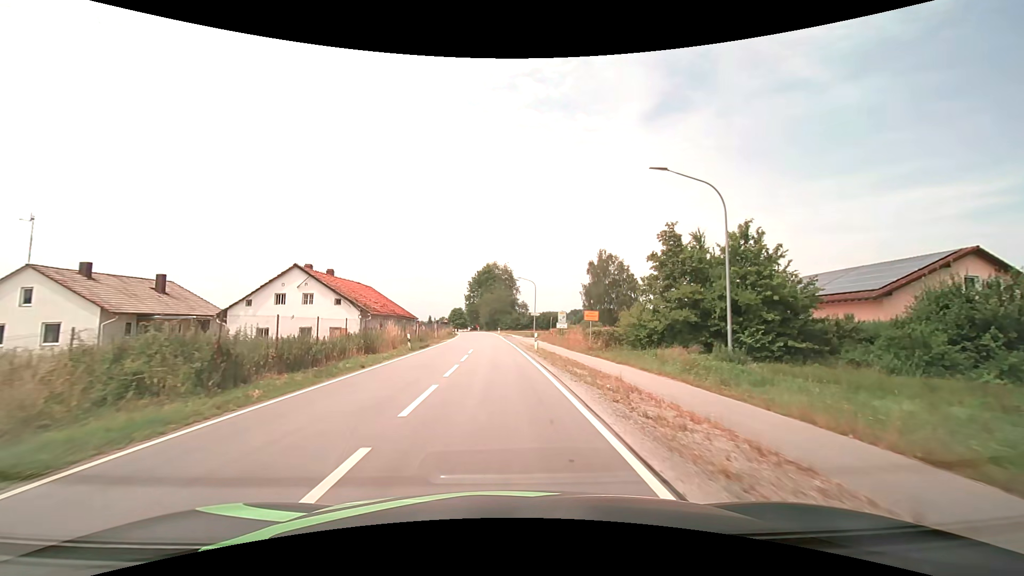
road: secondary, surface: asphalt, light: Day
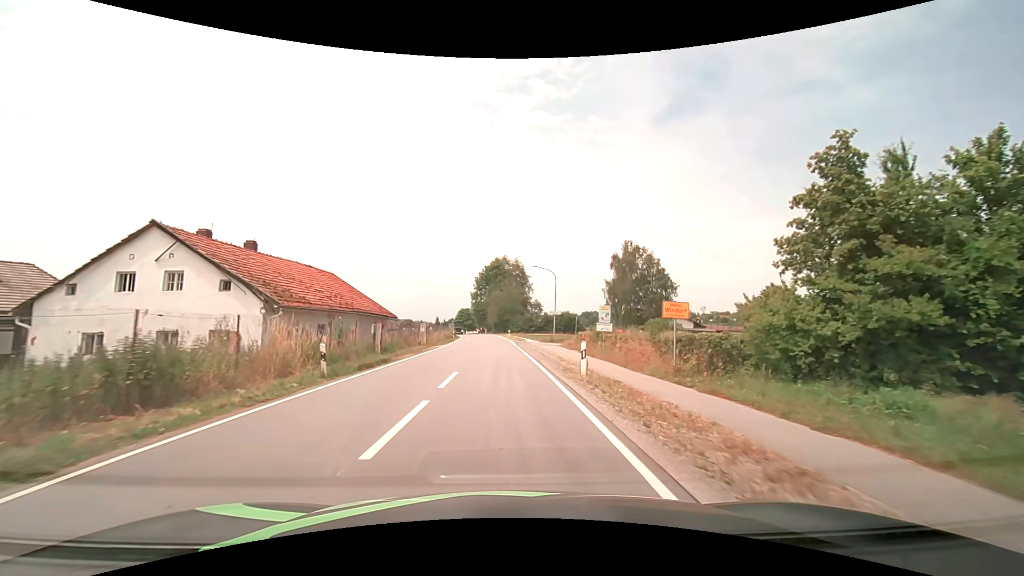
(-0.1, +14.5) m; -1°
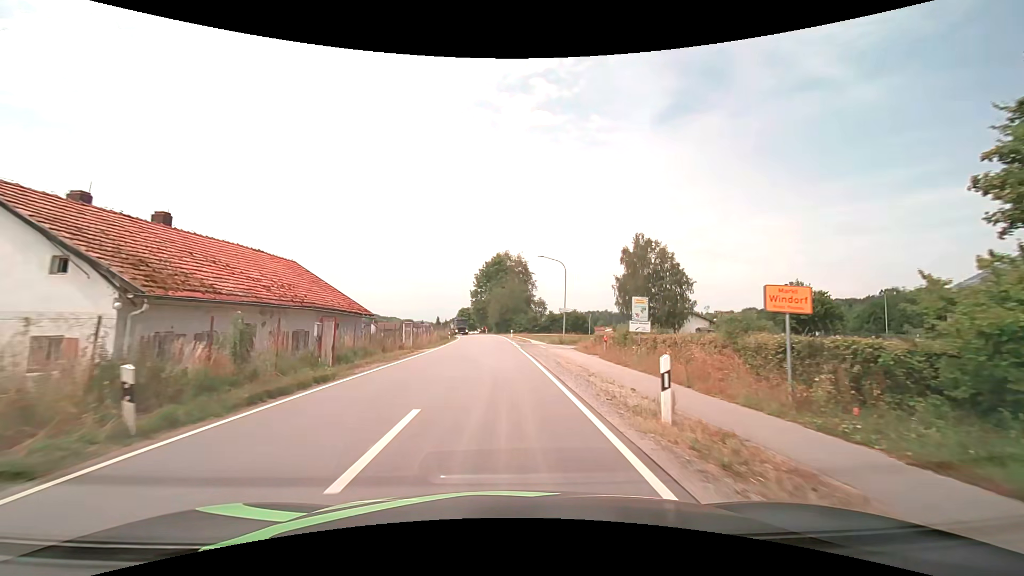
(0.0, +7.1) m; 0°
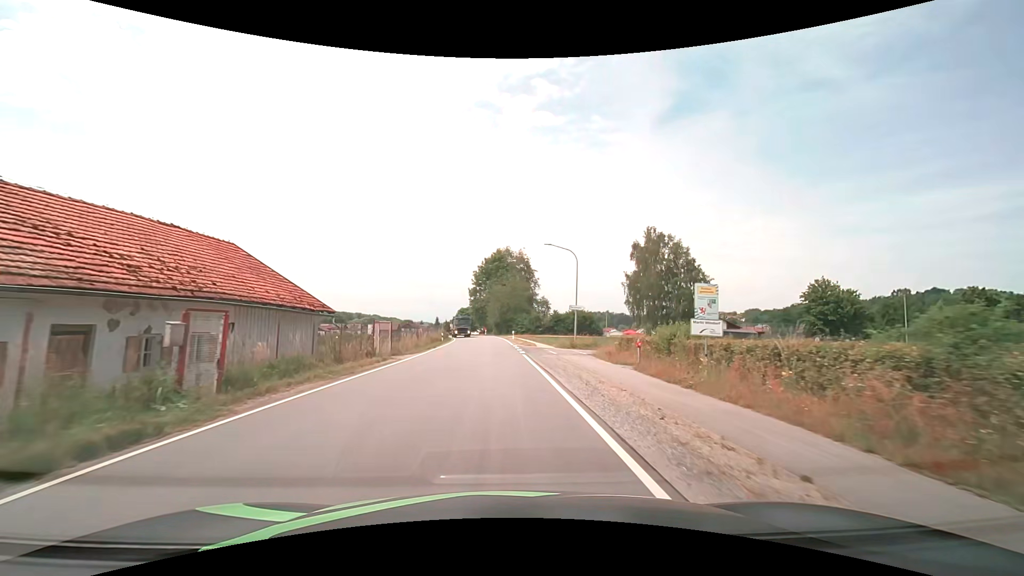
(0.0, +7.0) m; 0°
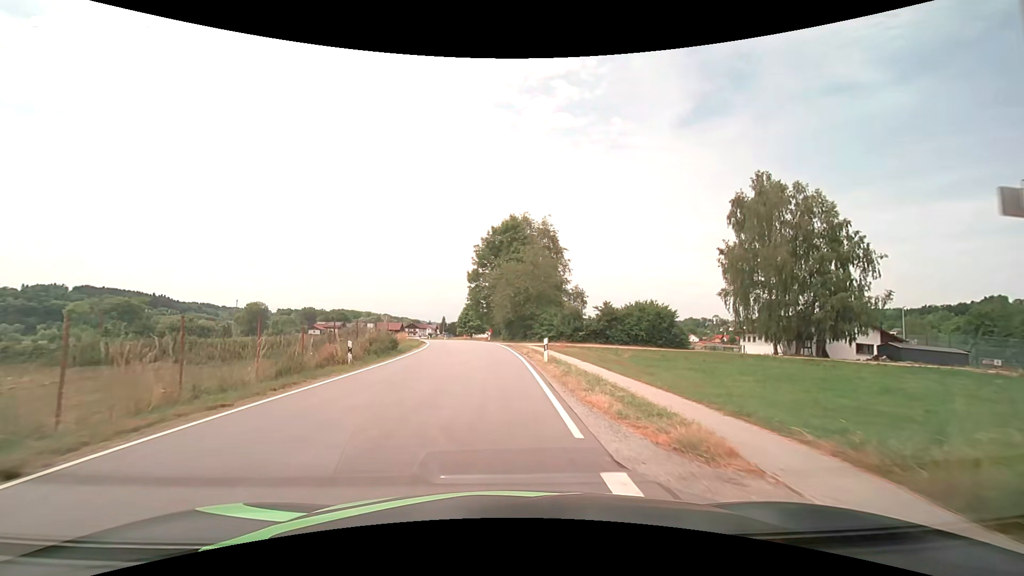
(-0.1, +33.1) m; -1°
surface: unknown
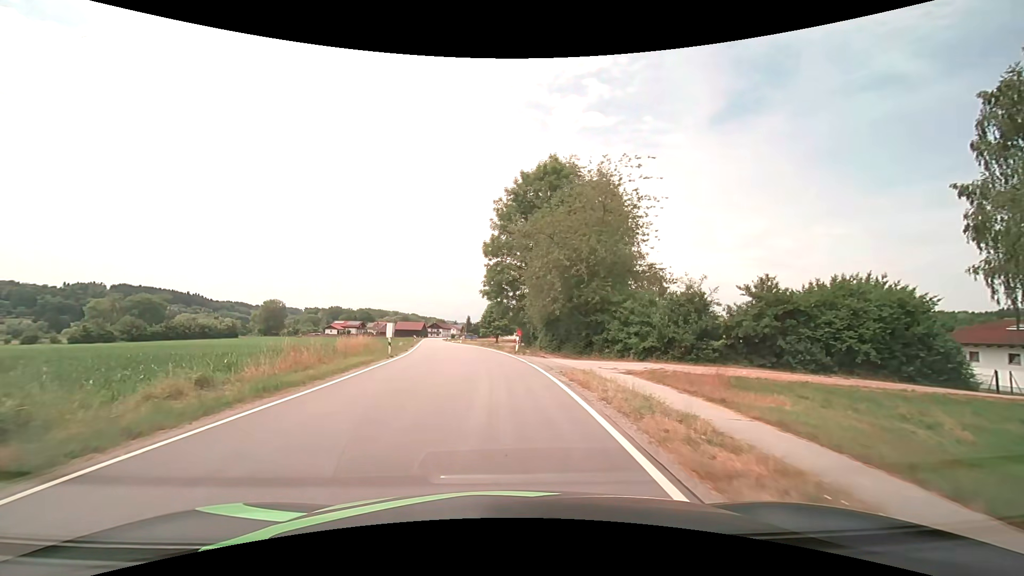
(-0.7, +24.7) m; -3°
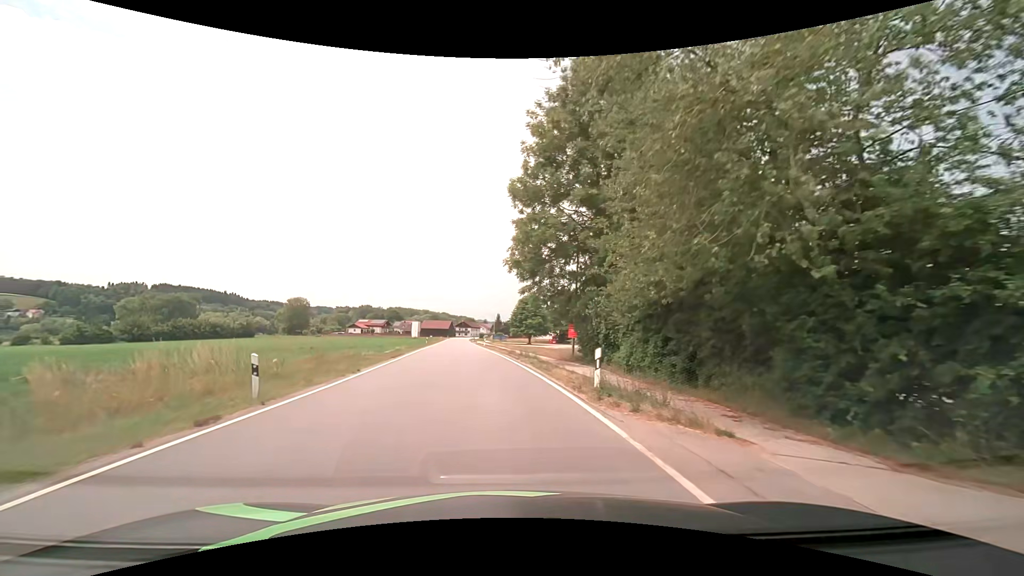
(-0.6, +18.4) m; -4°
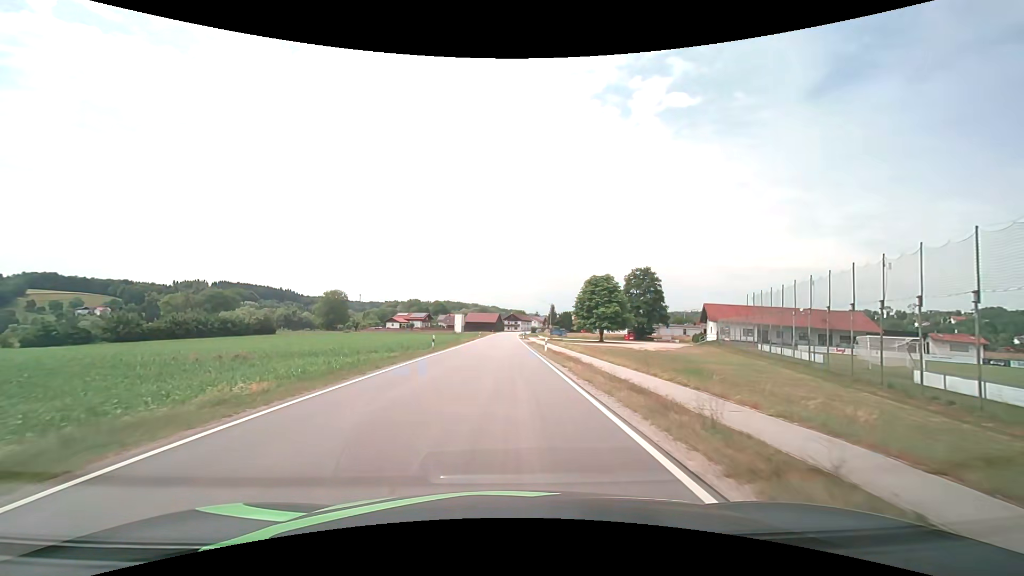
(-1.9, +32.3) m; -5°
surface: asphalt
(0, +10) (0, +20) (0, +30) (0, +40) (0, +50) (0, +60) (0, +70) (0, +80) (0, +90) (0, +100) m
